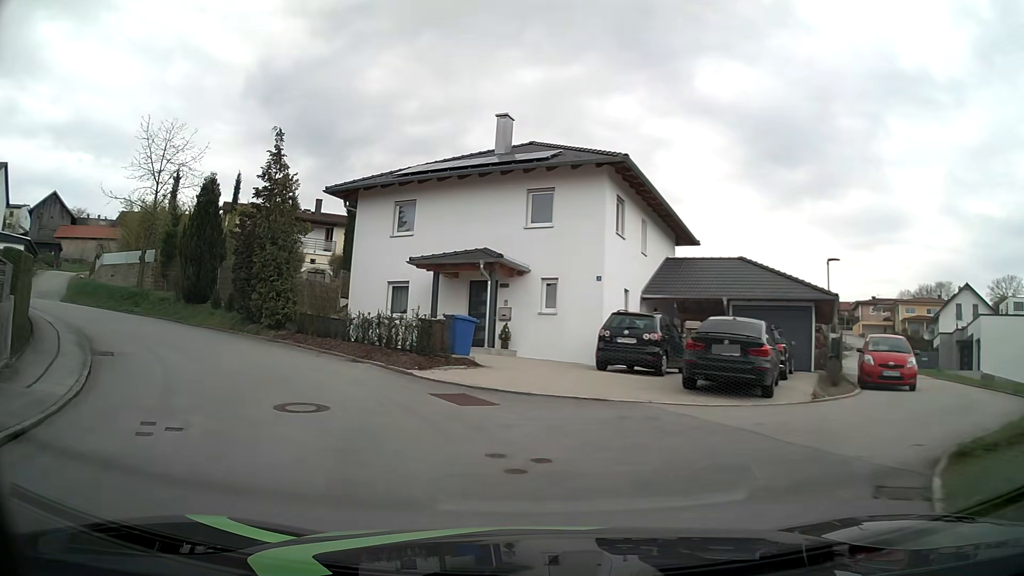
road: residential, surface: asphalt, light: Day
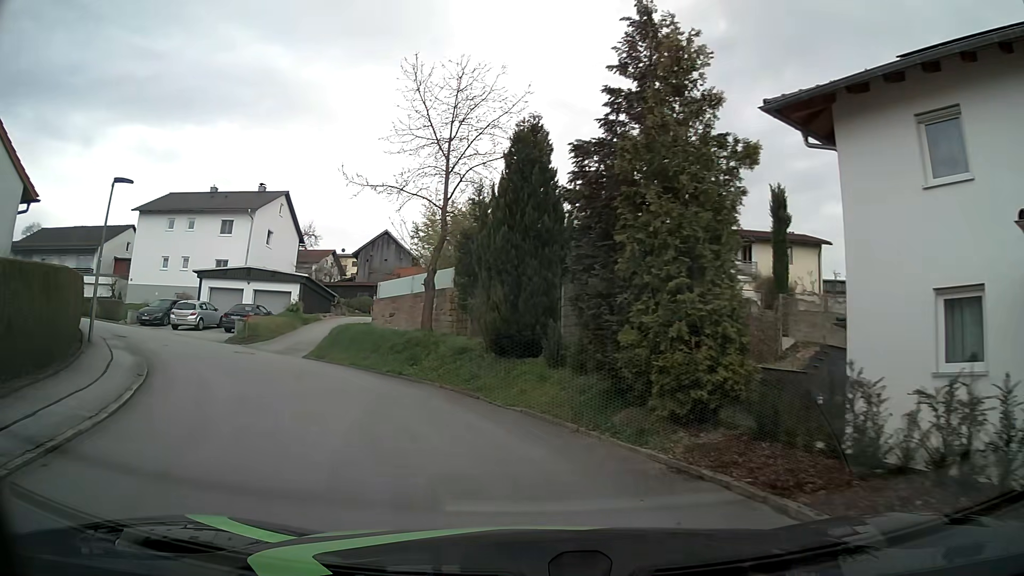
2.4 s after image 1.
(-4.2, +12.9) m; -35°
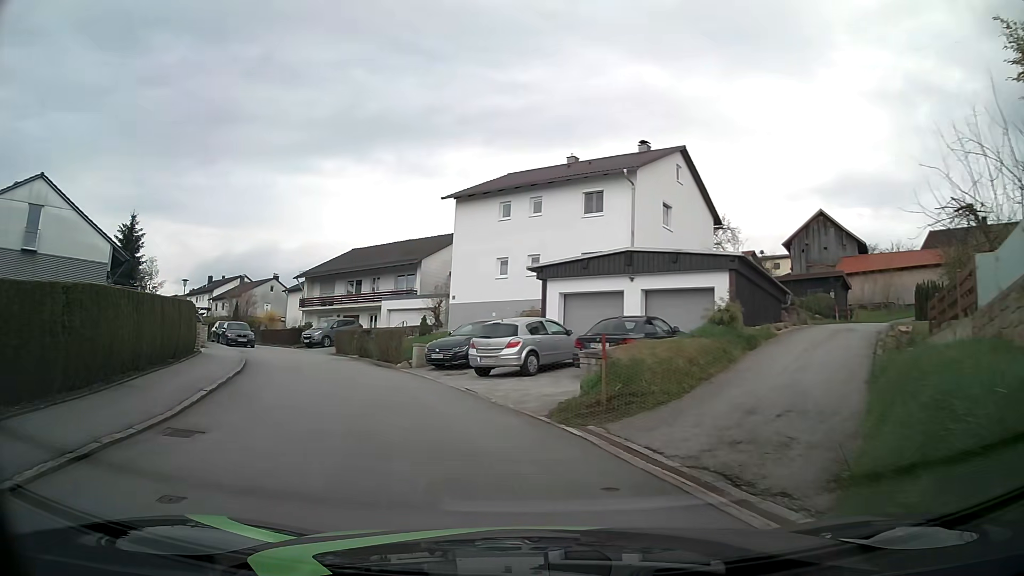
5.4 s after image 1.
(-5.1, +16.5) m; -35°
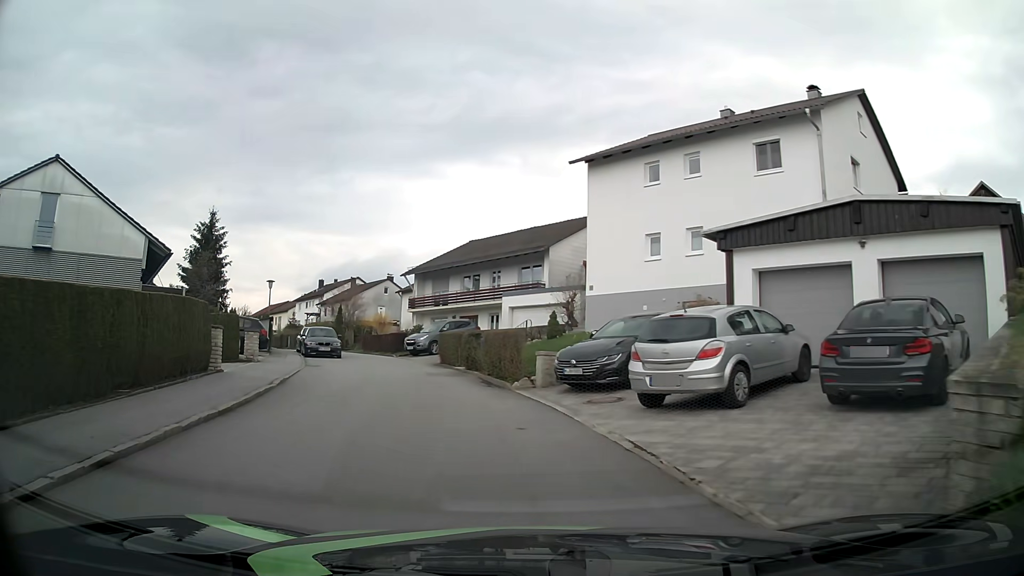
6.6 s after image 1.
(-0.8, +7.5) m; -12°
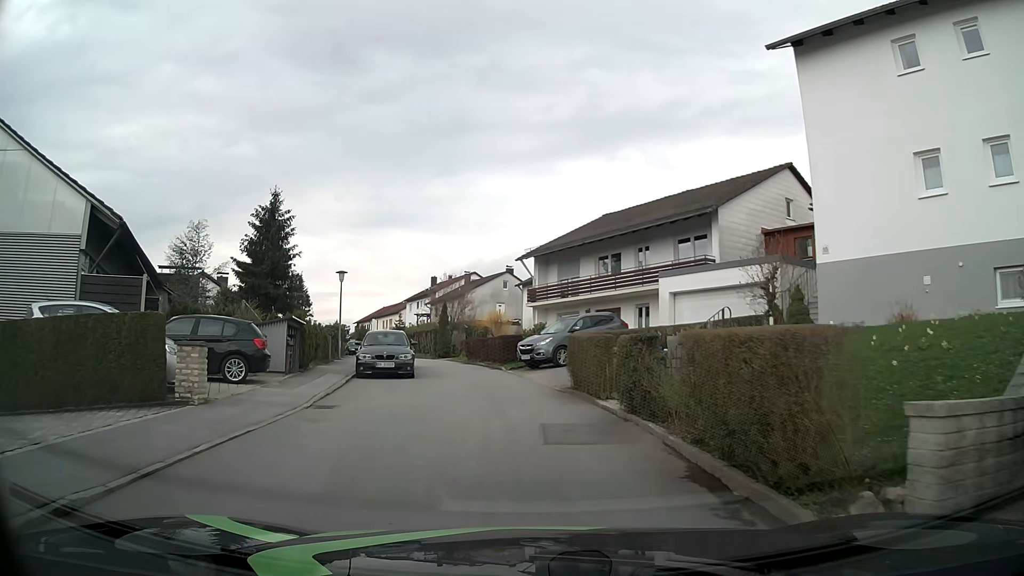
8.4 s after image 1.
(-1.1, +11.2) m; -10°
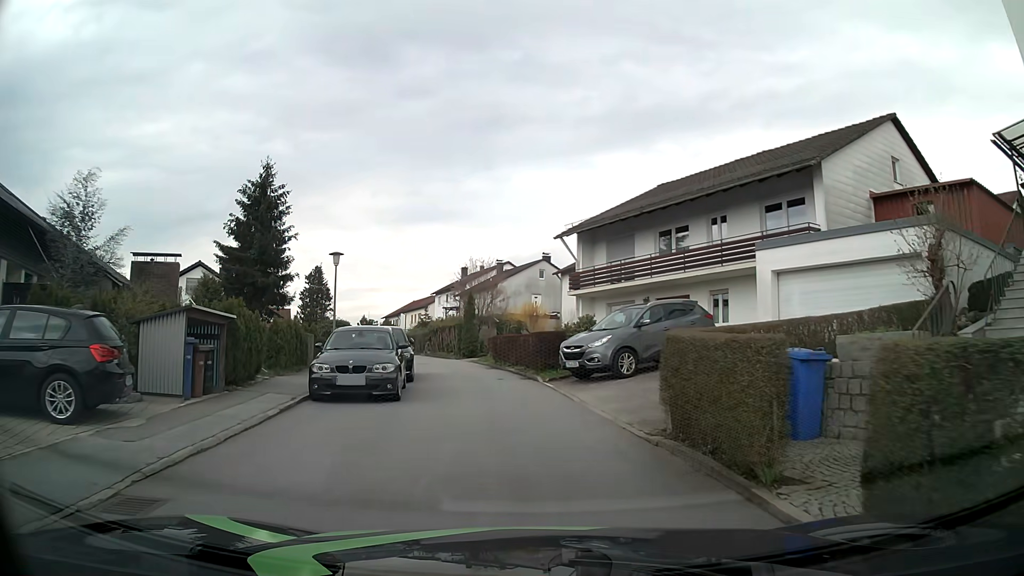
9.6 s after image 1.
(-0.3, +7.1) m; -4°
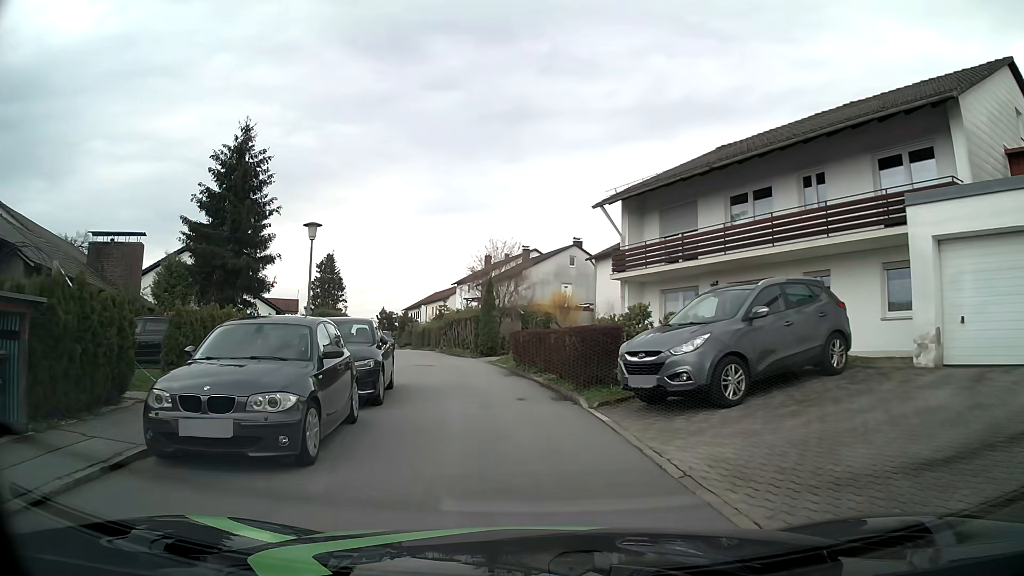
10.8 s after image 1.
(-0.1, +6.4) m; -2°
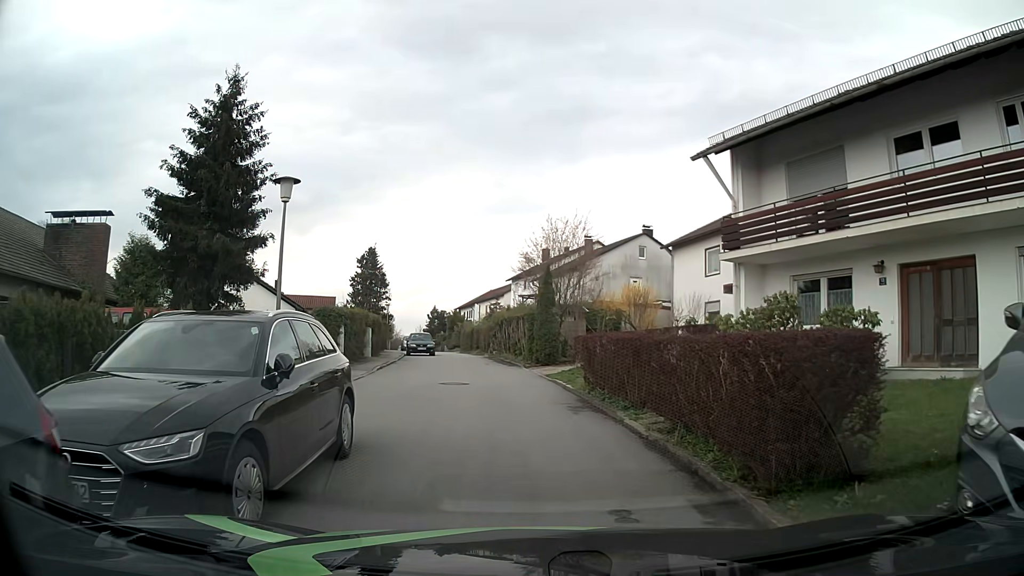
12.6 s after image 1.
(-0.3, +7.1) m; -4°
(0, +10) (-1, +20) (-3, +30) (-4, +40) (-6, +50) (-8, +59) (-11, +69) (-13, +79) (-15, +89) (-17, +98) m
